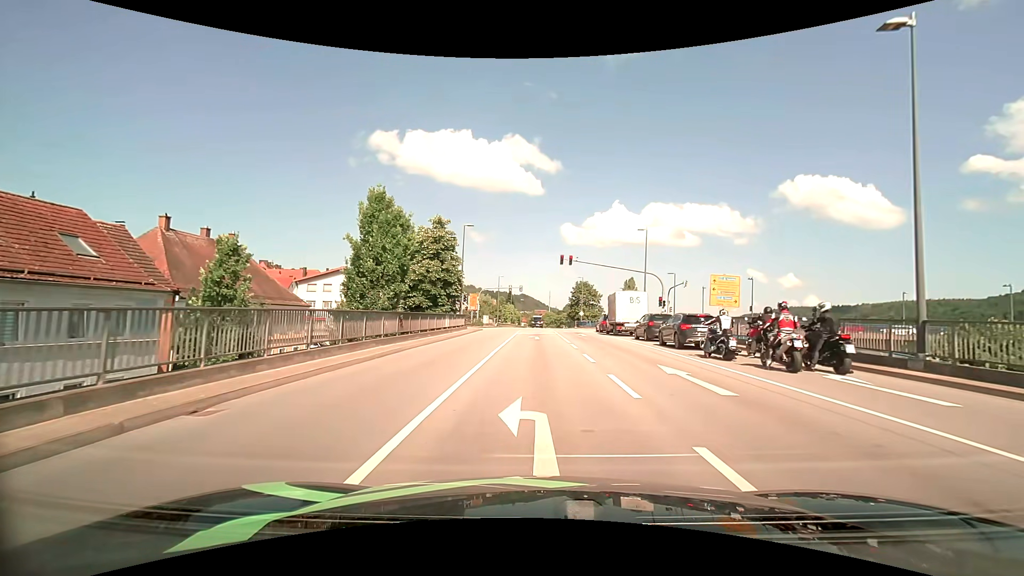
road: primary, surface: asphalt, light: Day
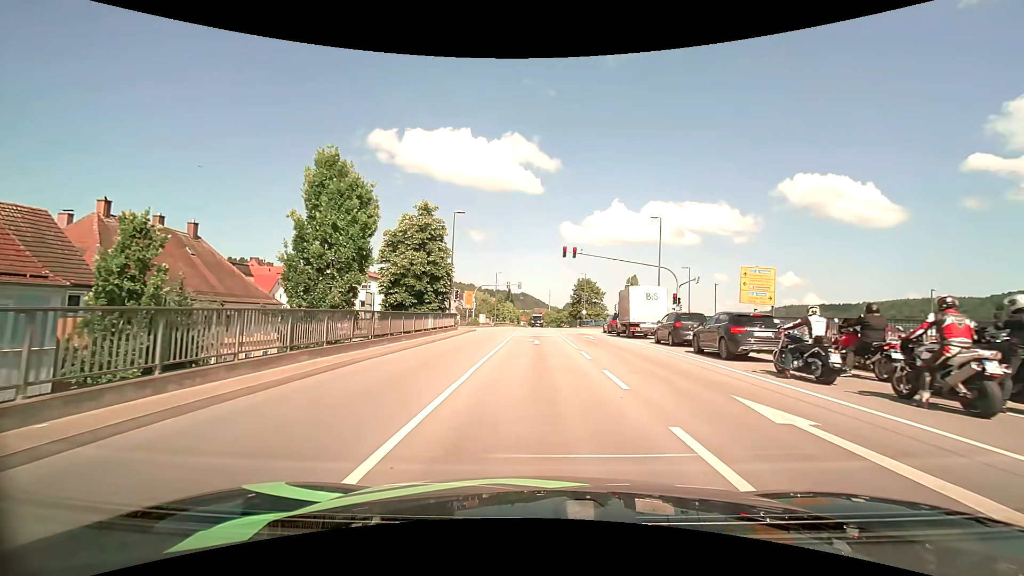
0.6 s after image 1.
(0.0, +5.0) m; 0°
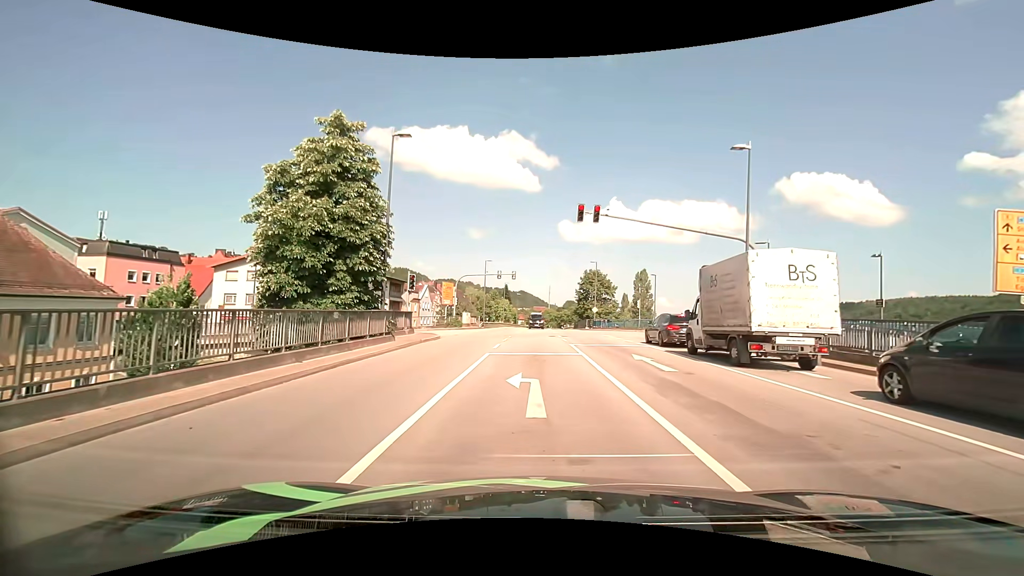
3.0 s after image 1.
(0.0, +16.0) m; 0°
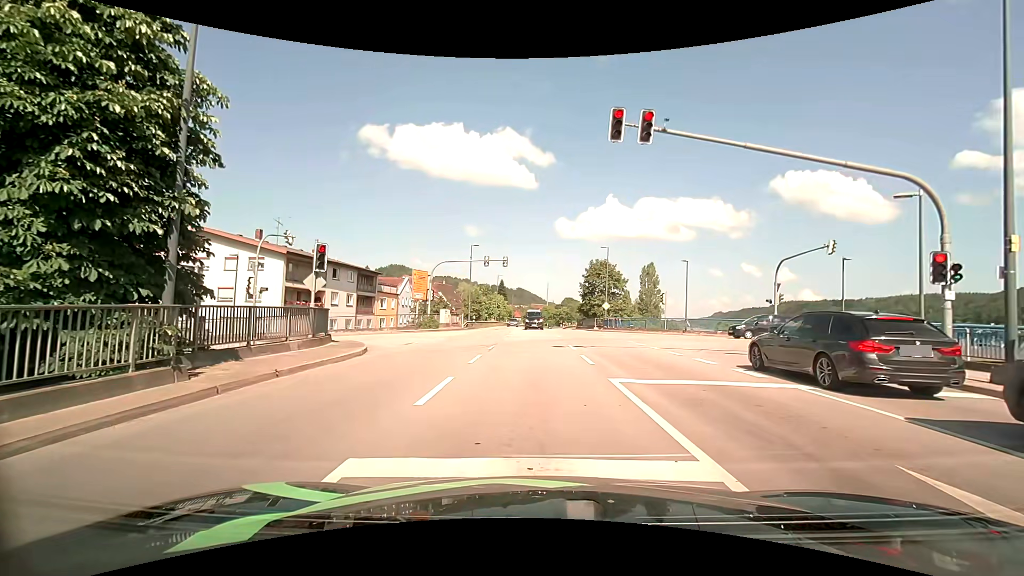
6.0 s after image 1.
(0.0, +12.1) m; +1°
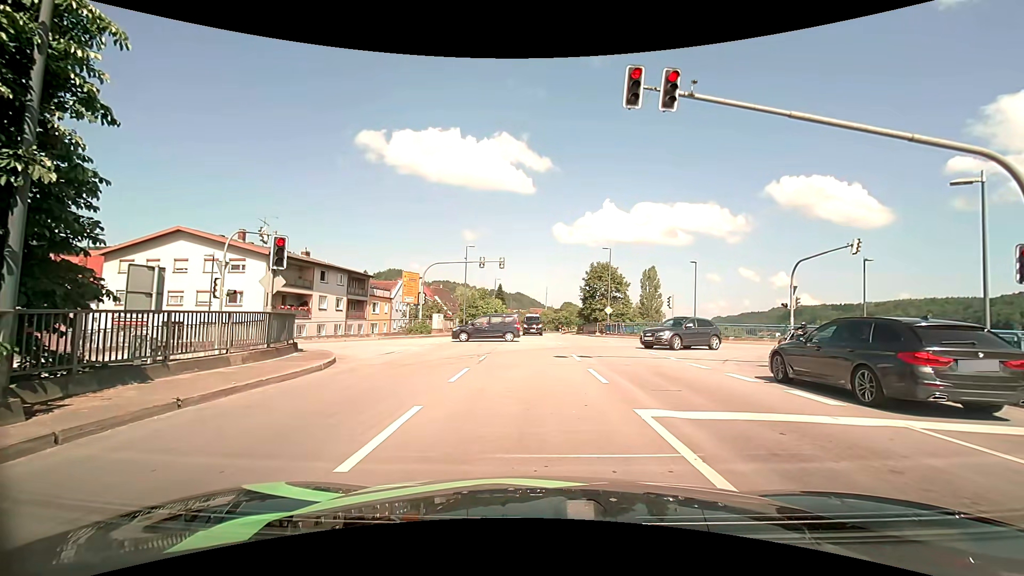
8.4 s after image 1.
(0.0, +2.6) m; -1°
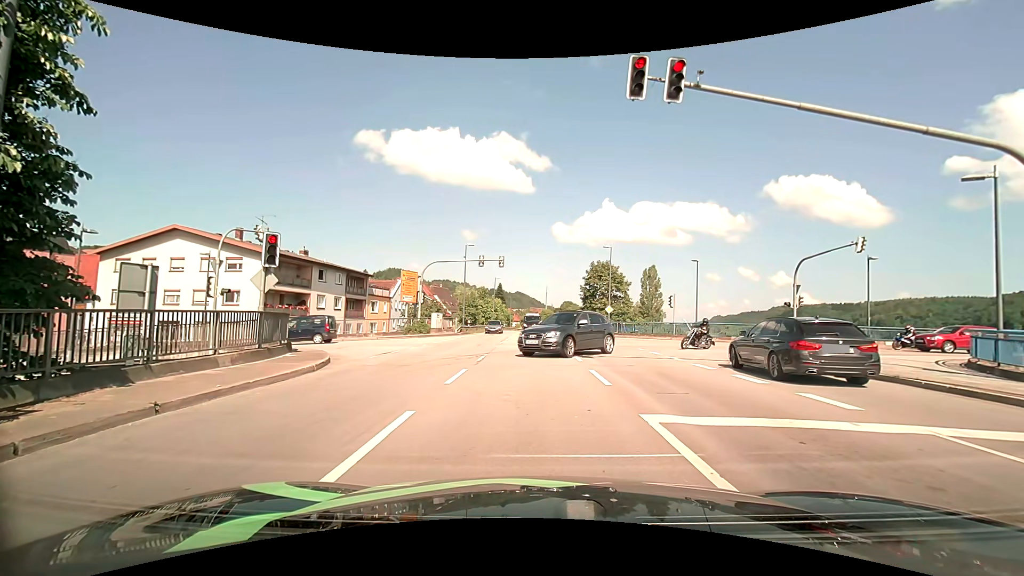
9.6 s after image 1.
(0.0, +0.4) m; 0°
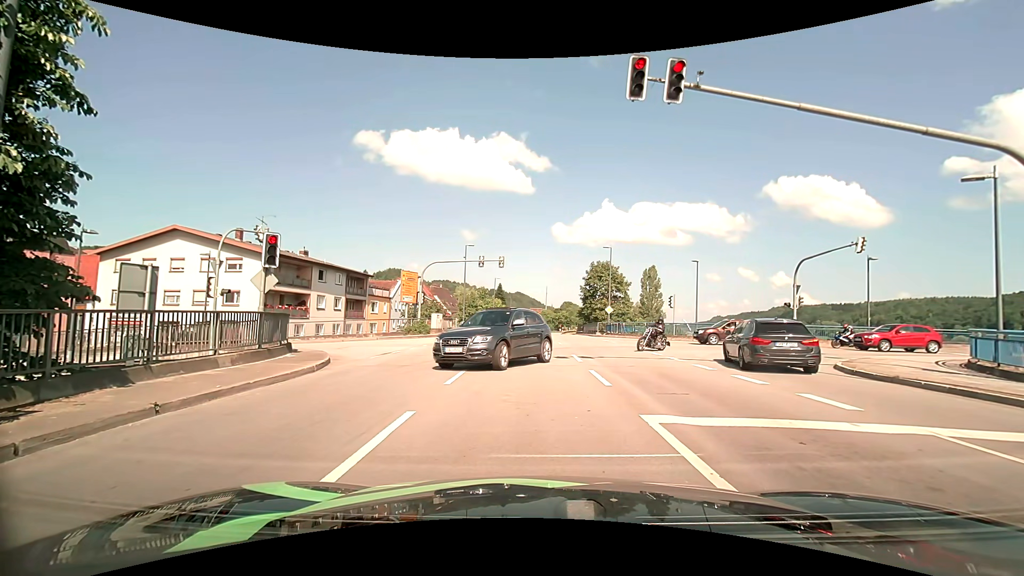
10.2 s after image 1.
(0.0, 0.0) m; 0°
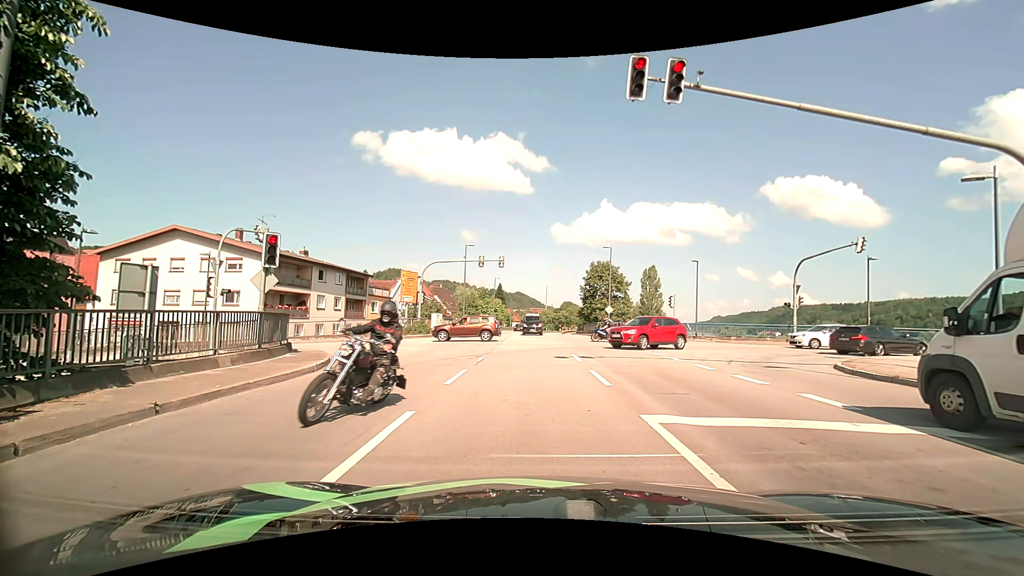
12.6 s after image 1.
(0.0, 0.0) m; 0°
(0, +10) (-1, +20) (-5, +29) (-13, +33) (-23, +34) (-33, +33) (-43, +33) (-53, +33) (-63, +32) (-73, +32) m
